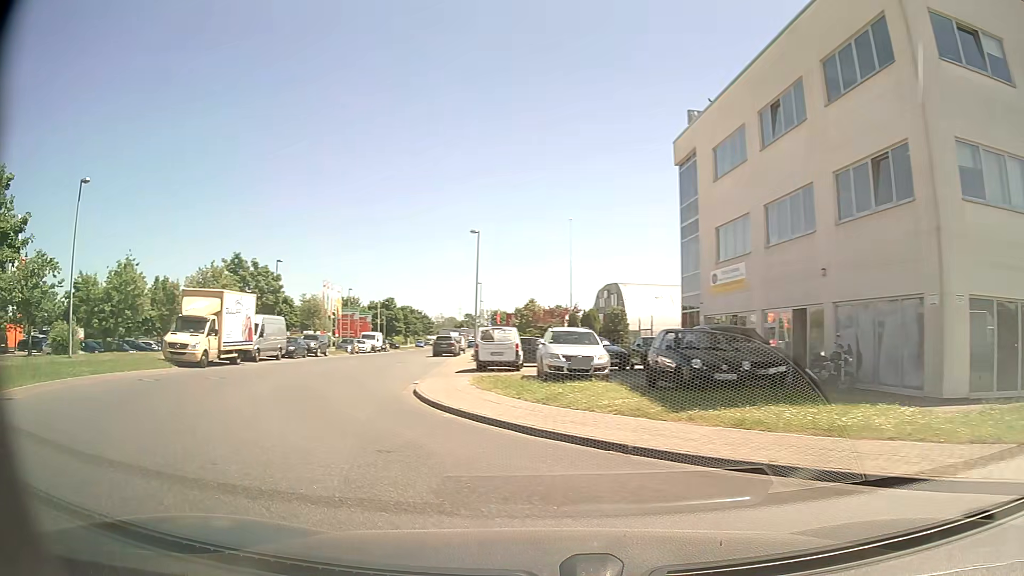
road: service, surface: paved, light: Day
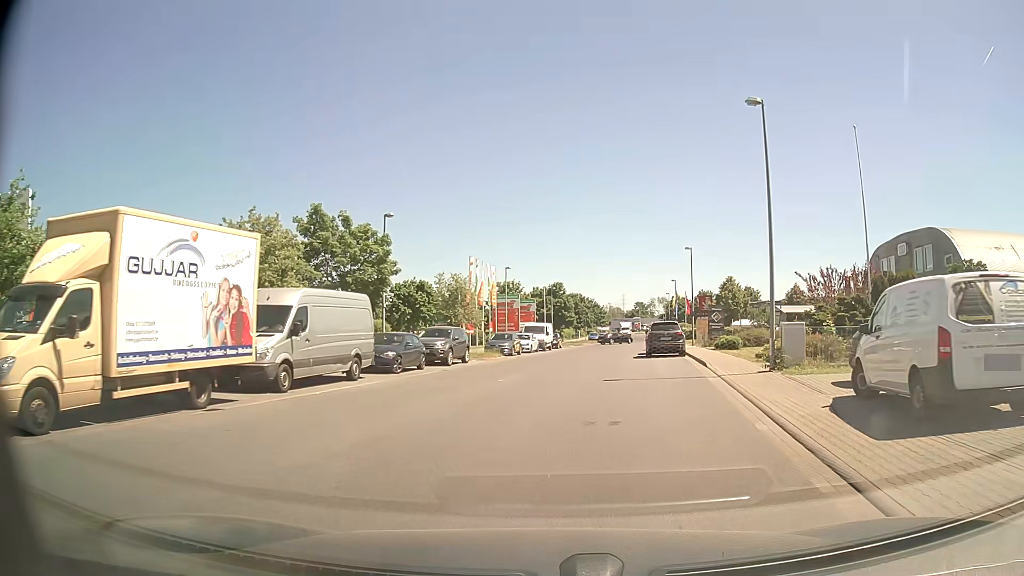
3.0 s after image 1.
(-4.9, +21.2) m; -13°
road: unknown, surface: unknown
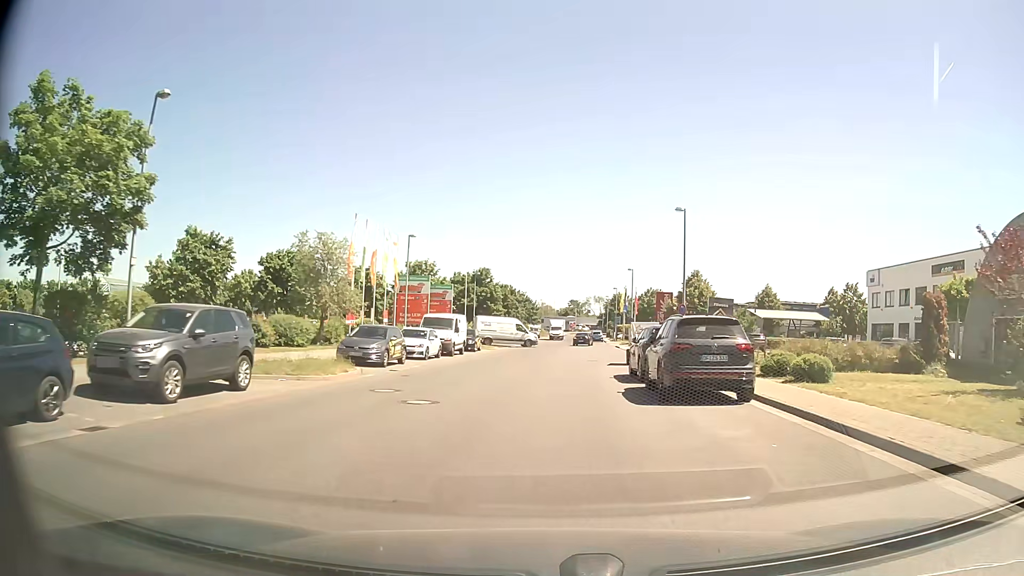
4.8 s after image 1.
(+1.0, +18.5) m; +6°
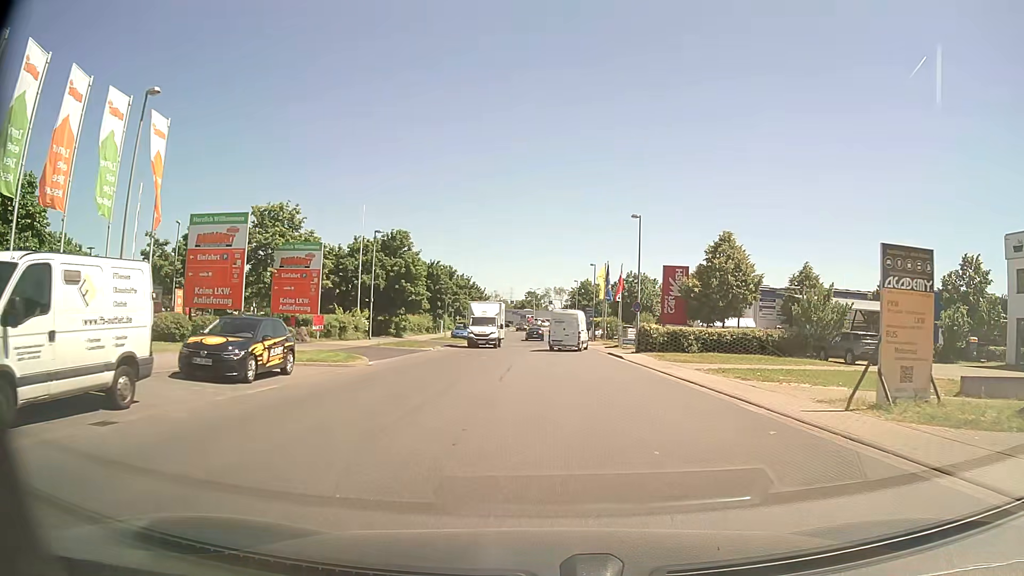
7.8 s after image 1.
(+1.2, +29.3) m; +4°
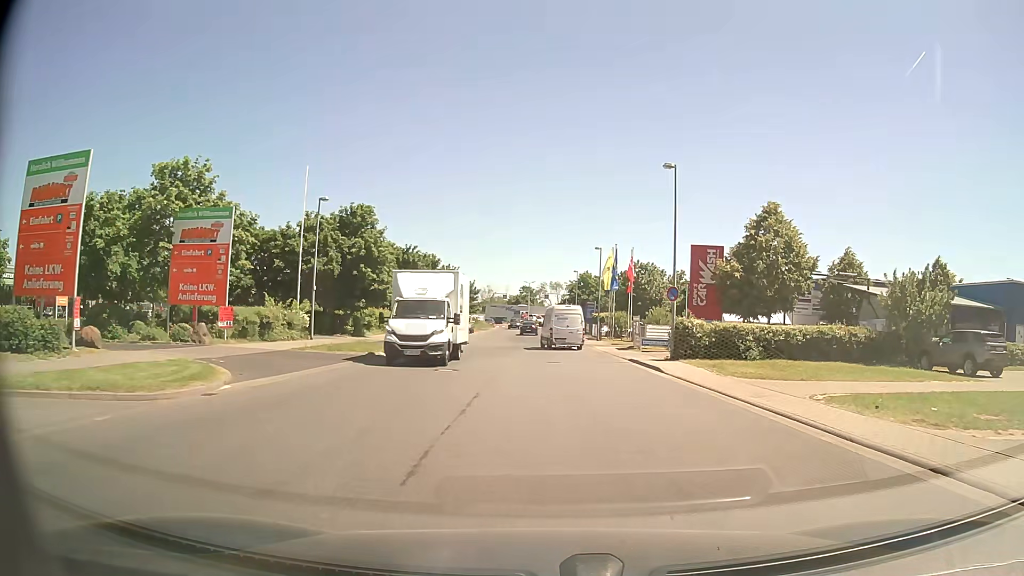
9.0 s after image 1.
(0.0, +11.4) m; 0°
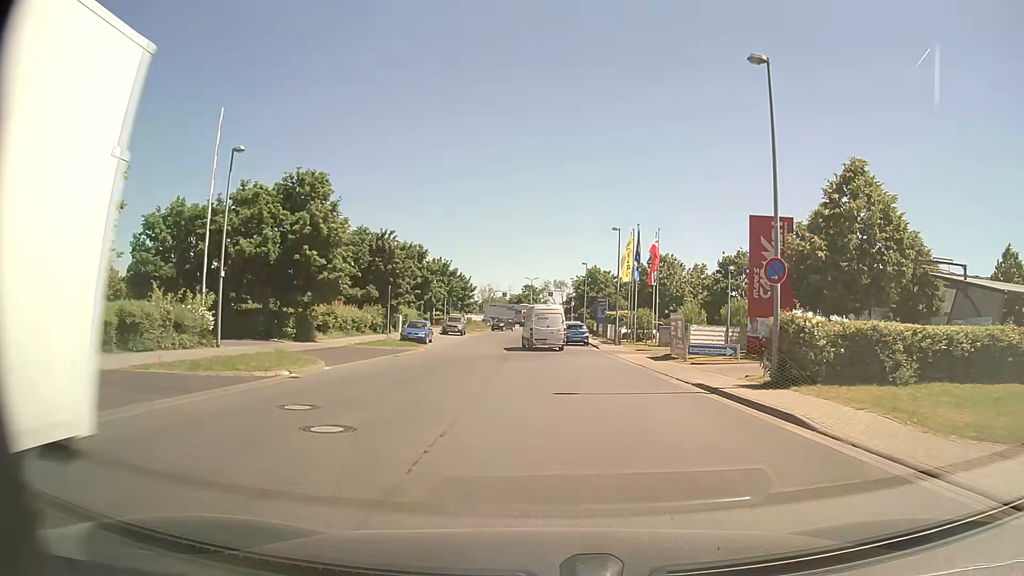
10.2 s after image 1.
(0.0, +11.3) m; 0°
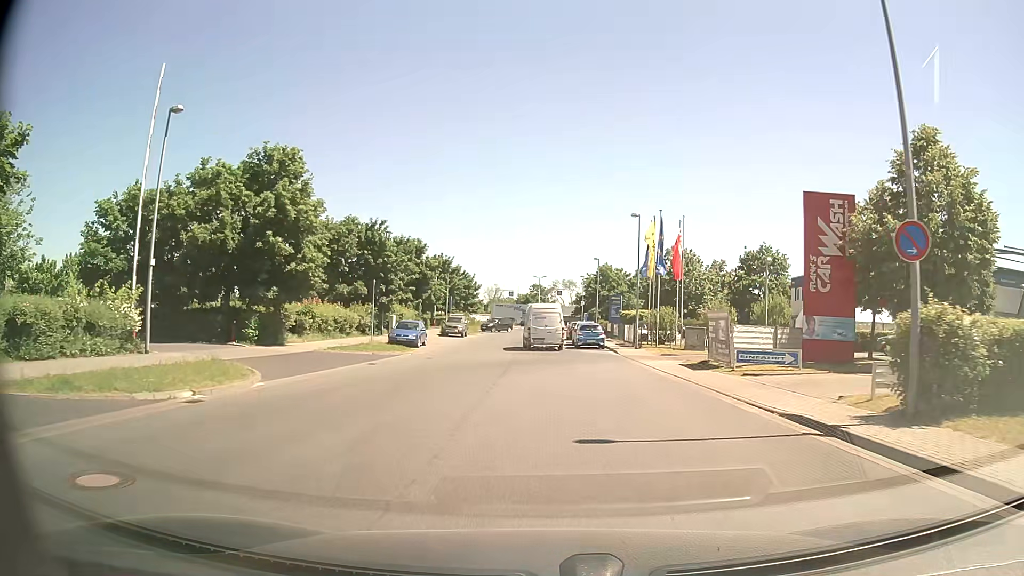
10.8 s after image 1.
(0.0, +5.6) m; -1°
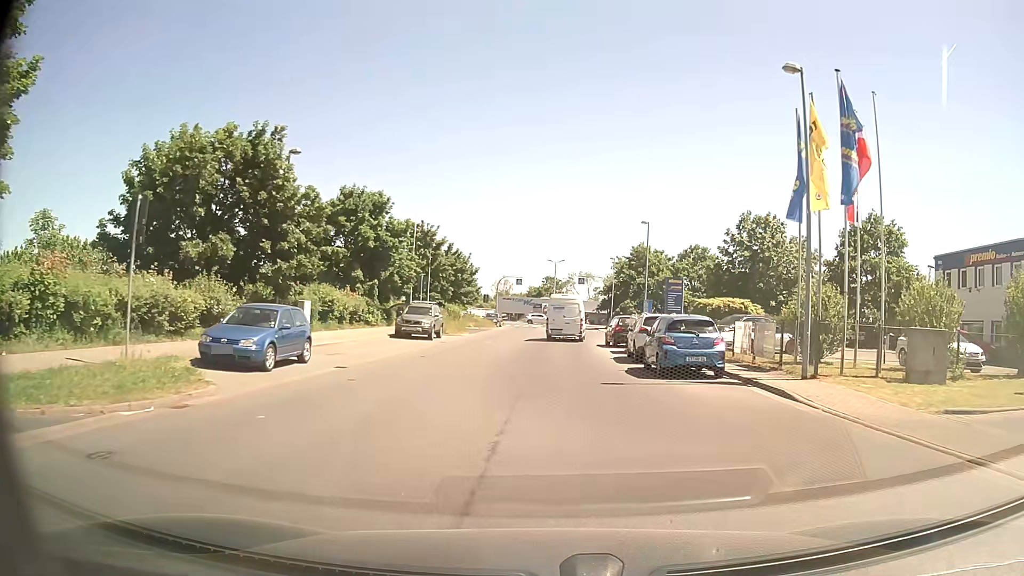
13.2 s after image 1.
(-0.6, +22.8) m; -1°
(0, +10) (0, +20) (+1, +30) (+1, +40) (+2, +50) (+3, +60) (+4, +70) (+4, +80) (+7, +89) (+12, +98) m
